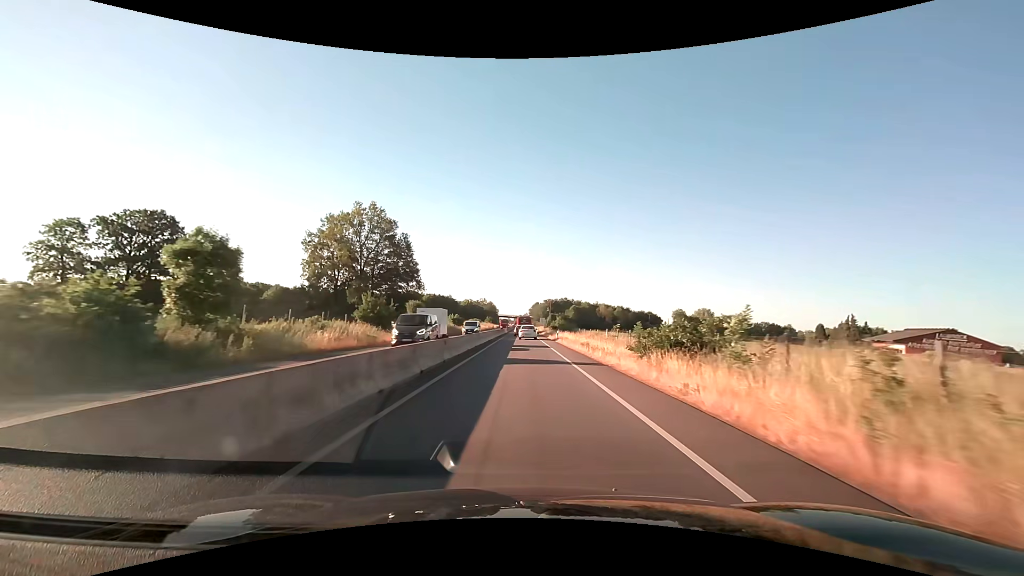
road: trunk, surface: asphalt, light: Day
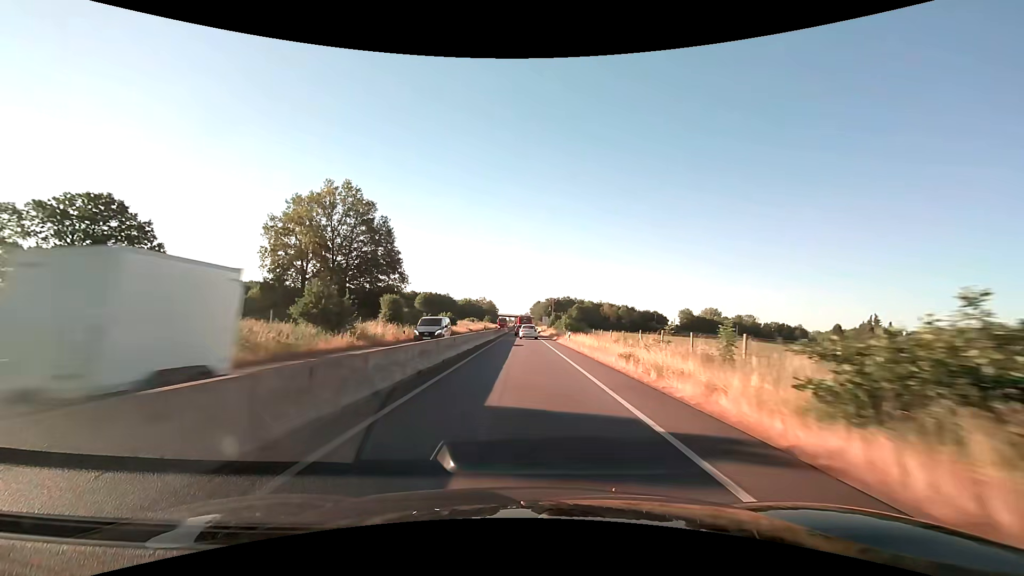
(0.0, +12.4) m; 0°
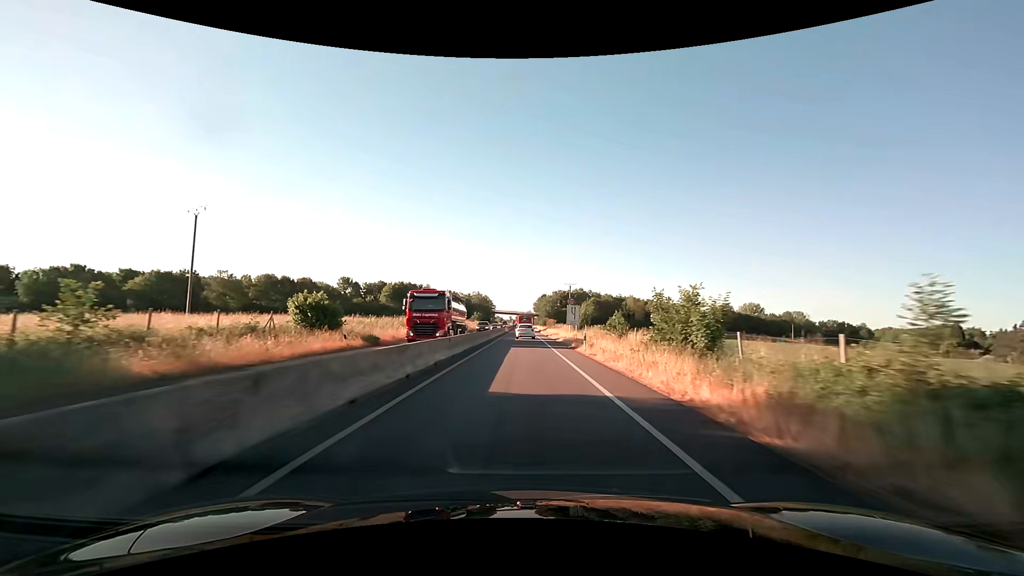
(0.0, +61.3) m; 0°
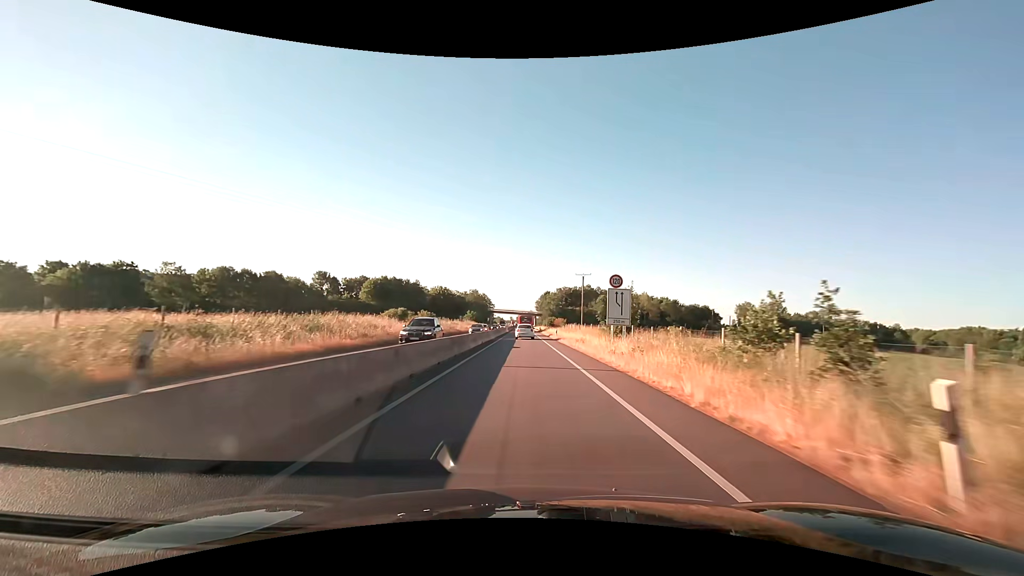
(0.0, +24.0) m; 0°
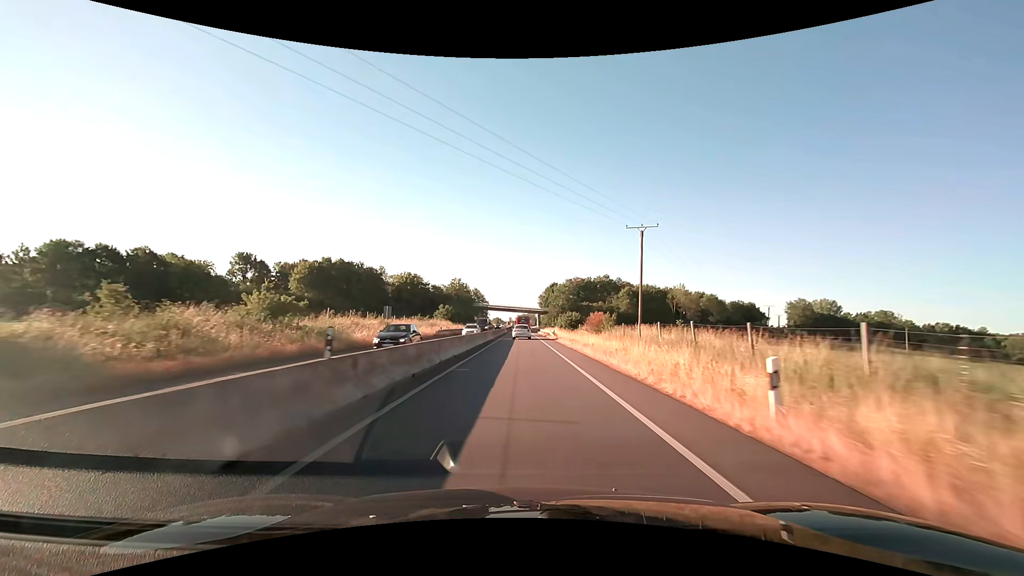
(0.0, +48.0) m; 0°
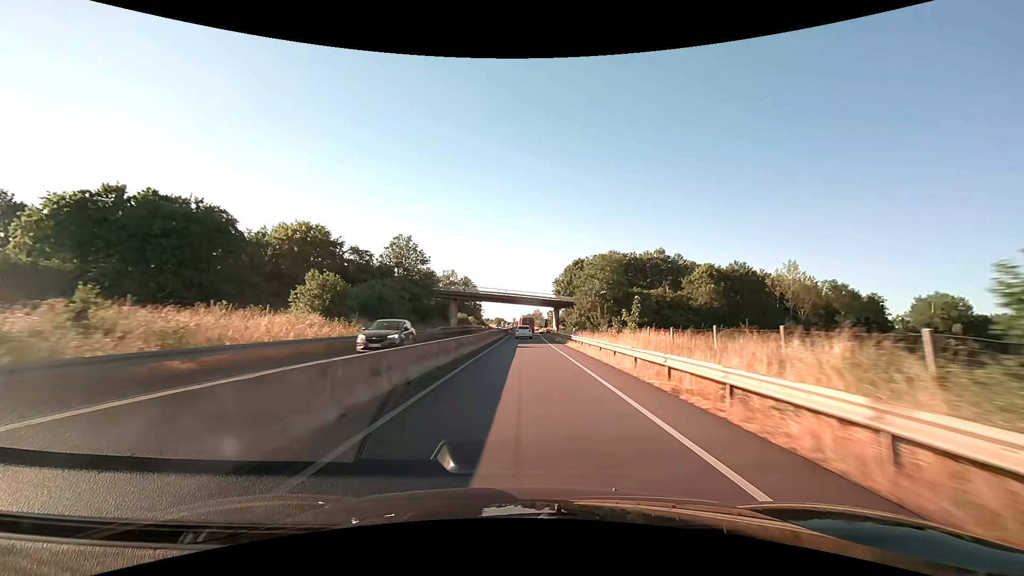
(-0.3, +62.4) m; -1°
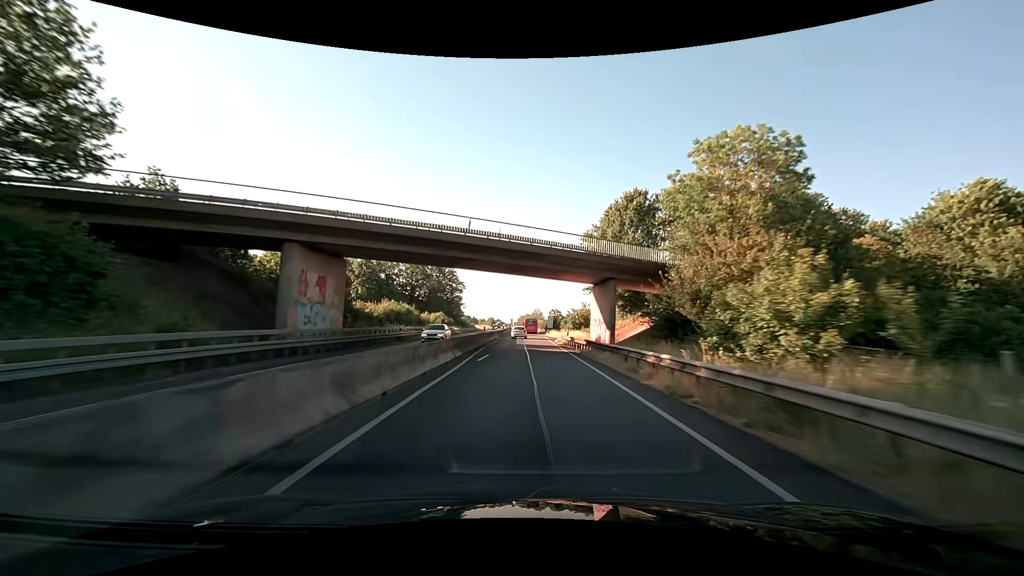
(+0.1, +54.5) m; 0°
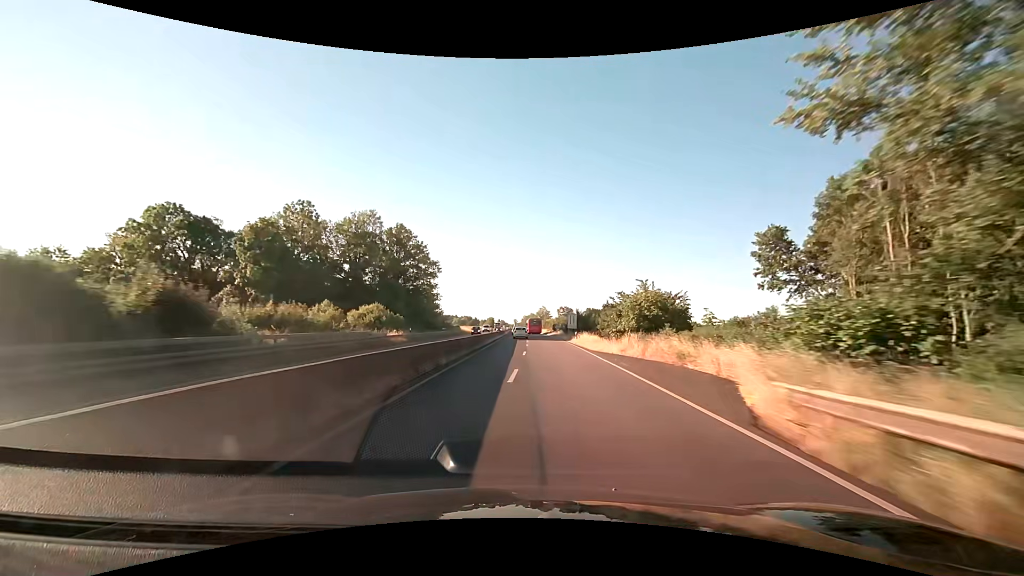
(-0.1, +44.4) m; 0°
(0, +10) (0, +20) (0, +30) (0, +40) (0, +50) (0, +60) (-1, +70) (-1, +80) (-1, +90) (-1, +100) m
